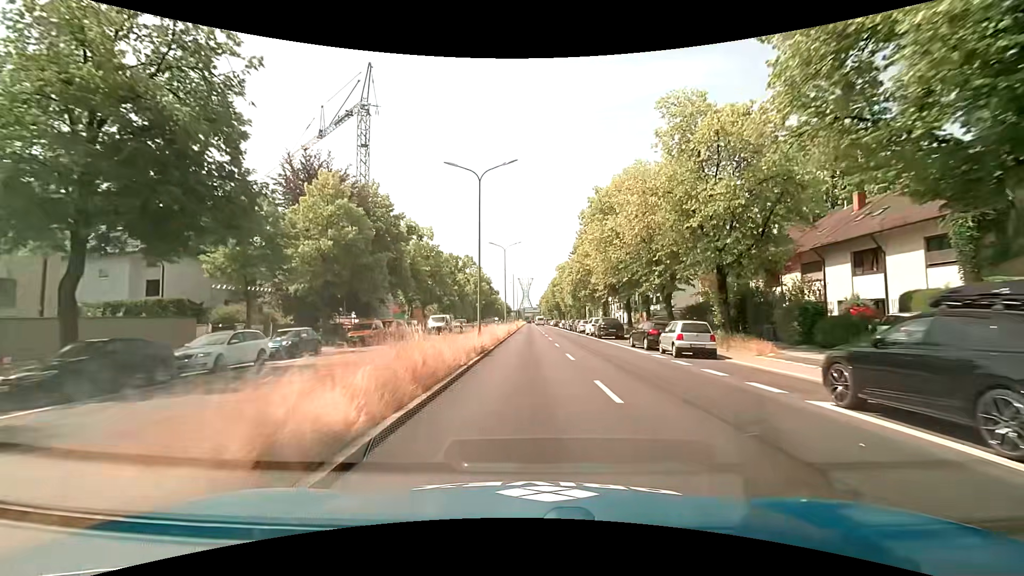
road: primary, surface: asphalt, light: Day
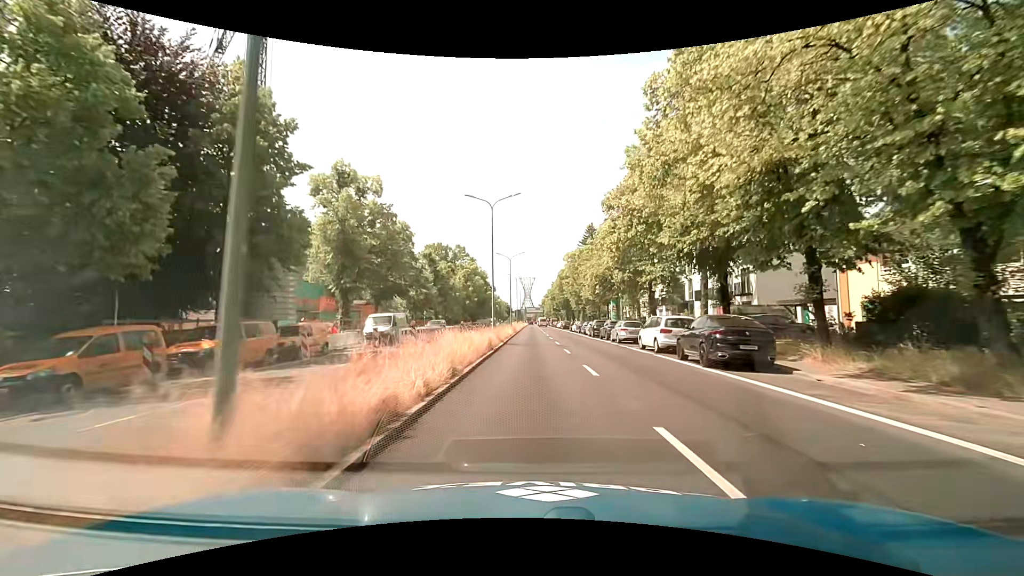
(+0.1, +23.0) m; 0°
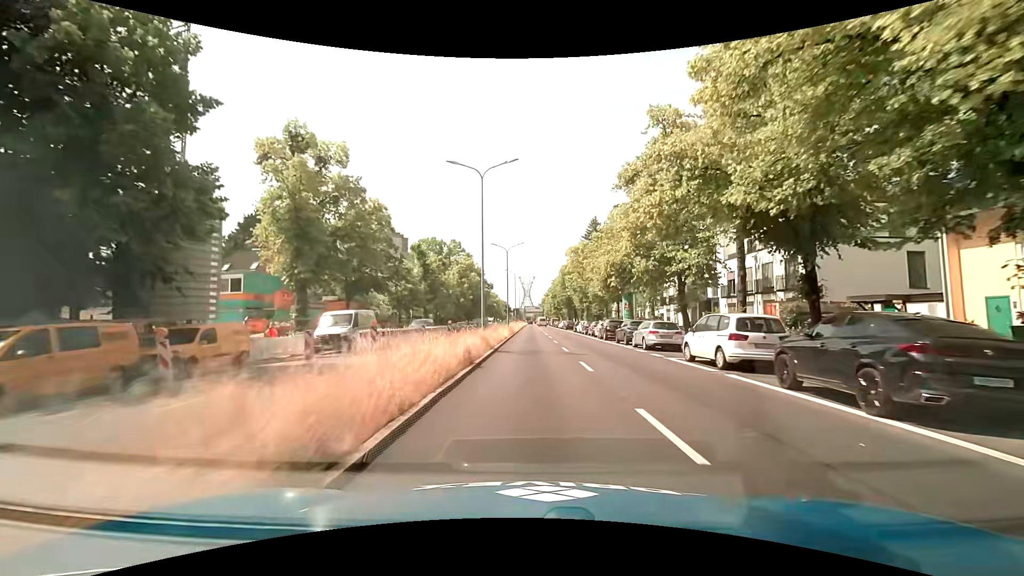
(0.0, +7.7) m; 0°
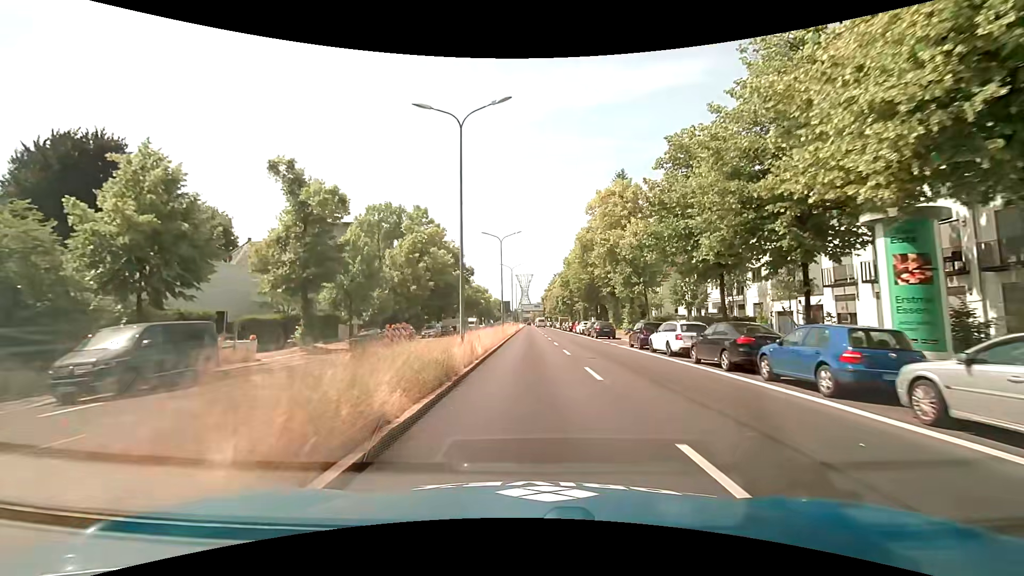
(+0.1, +38.2) m; 0°
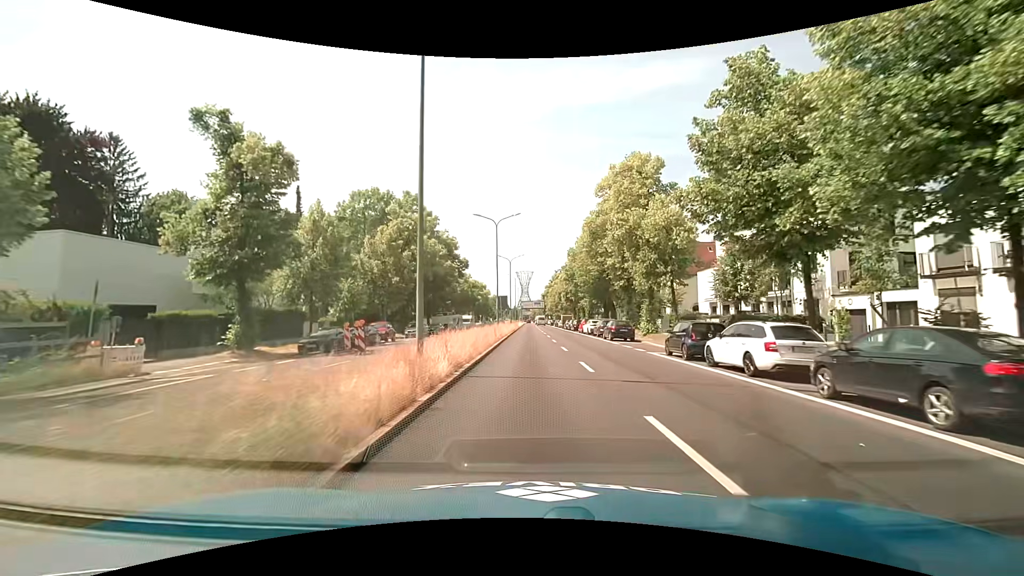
(0.0, +7.6) m; 0°
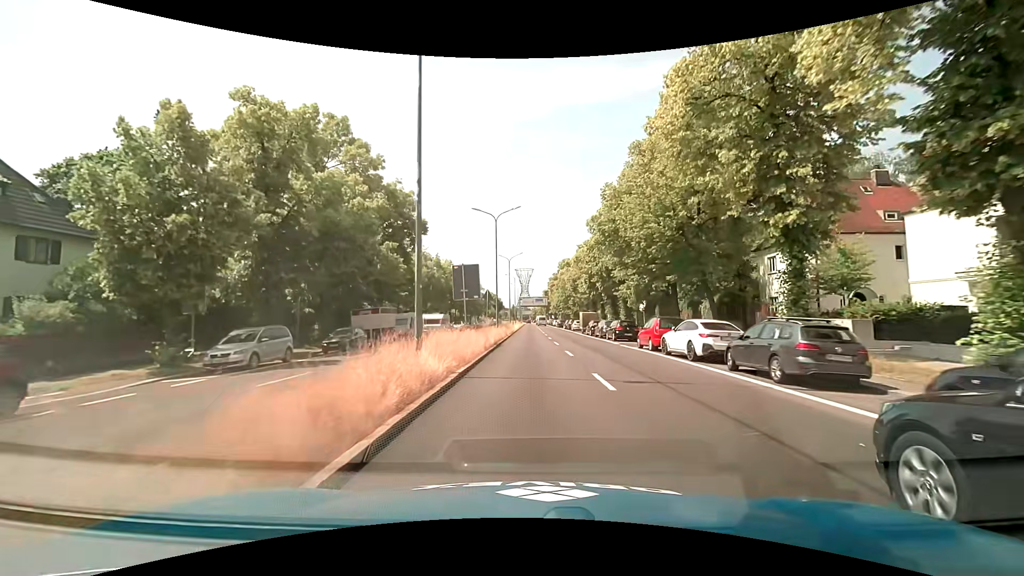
(0.0, +30.4) m; 0°
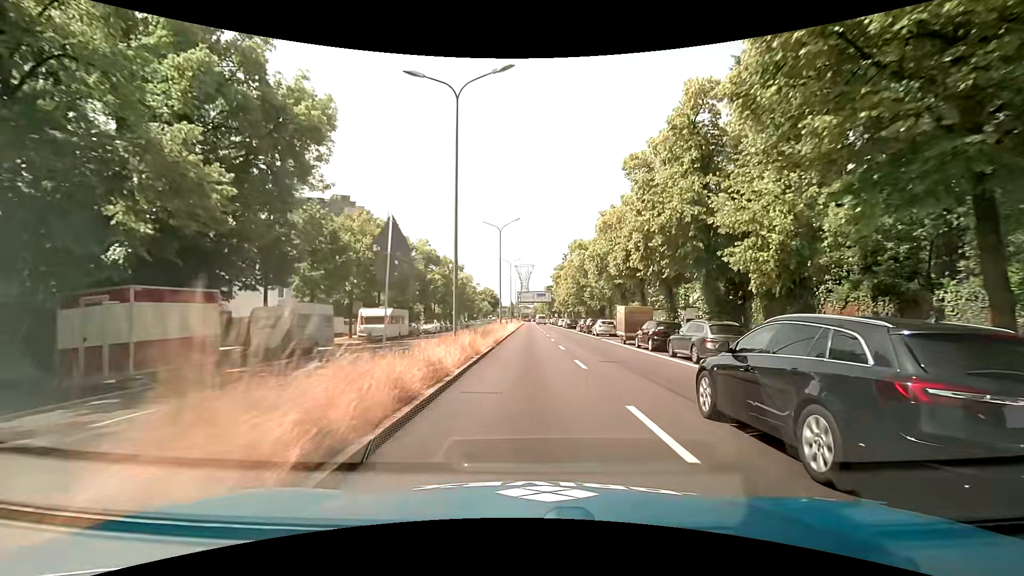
(-0.1, +22.8) m; +1°
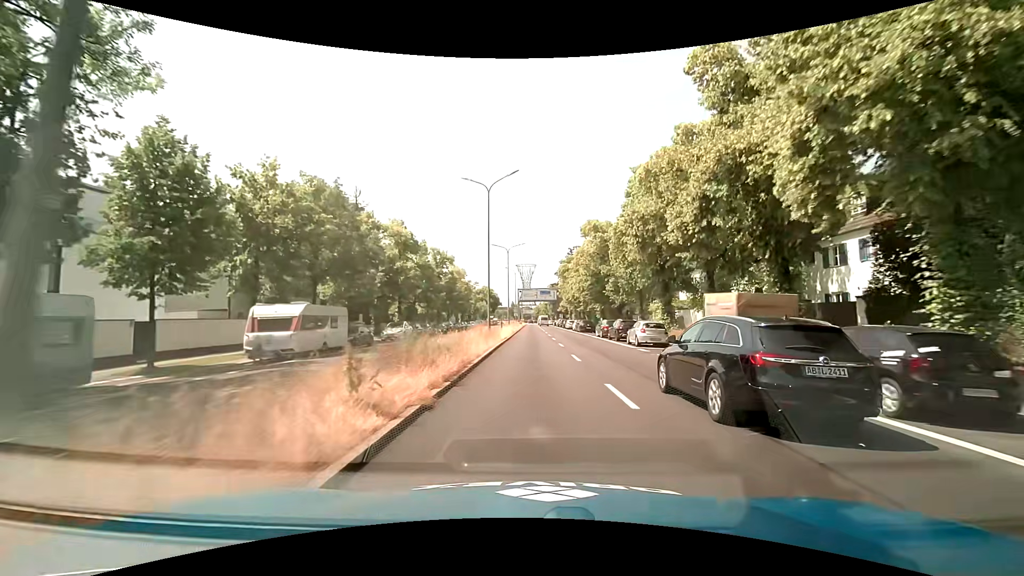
(-0.2, +15.2) m; -1°
(0, +10) (0, +20) (0, +30) (0, +40) (0, +50) (0, +60) (0, +70) (0, +80) (0, +90) (0, +100) m
